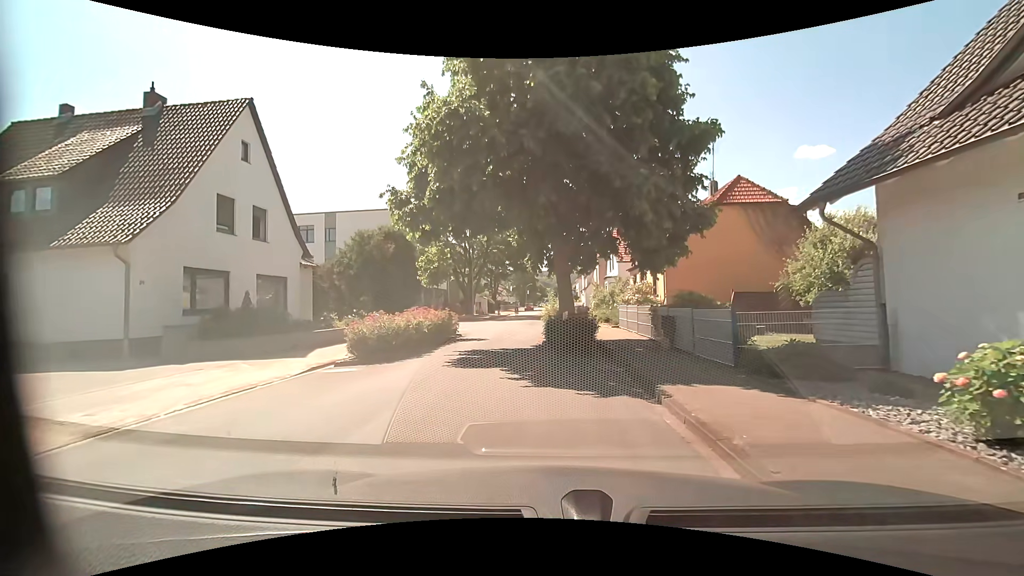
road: residential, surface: asphalt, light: Day
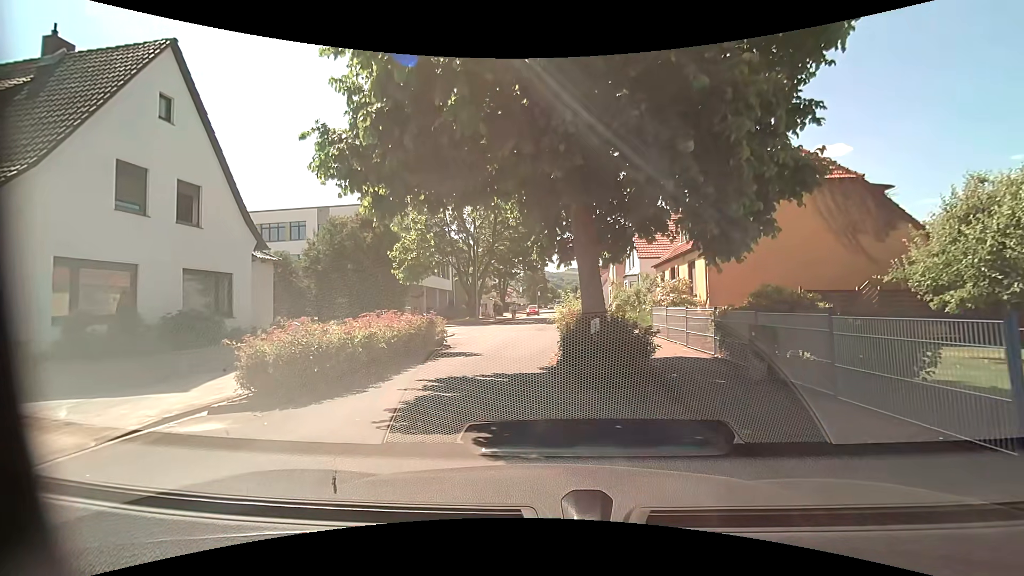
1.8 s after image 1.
(-0.1, +5.0) m; -2°
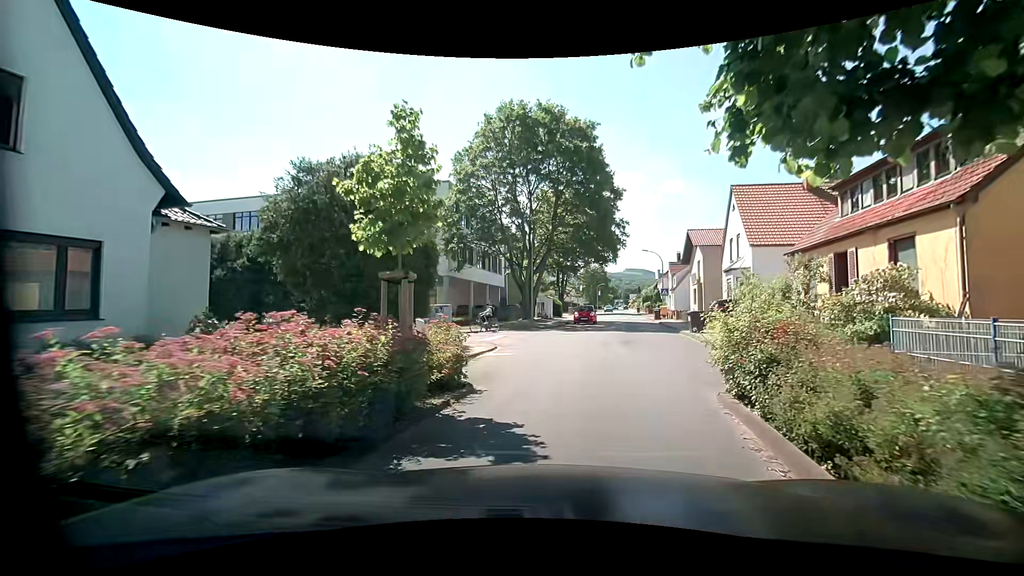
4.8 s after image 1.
(-1.0, +9.2) m; -8°
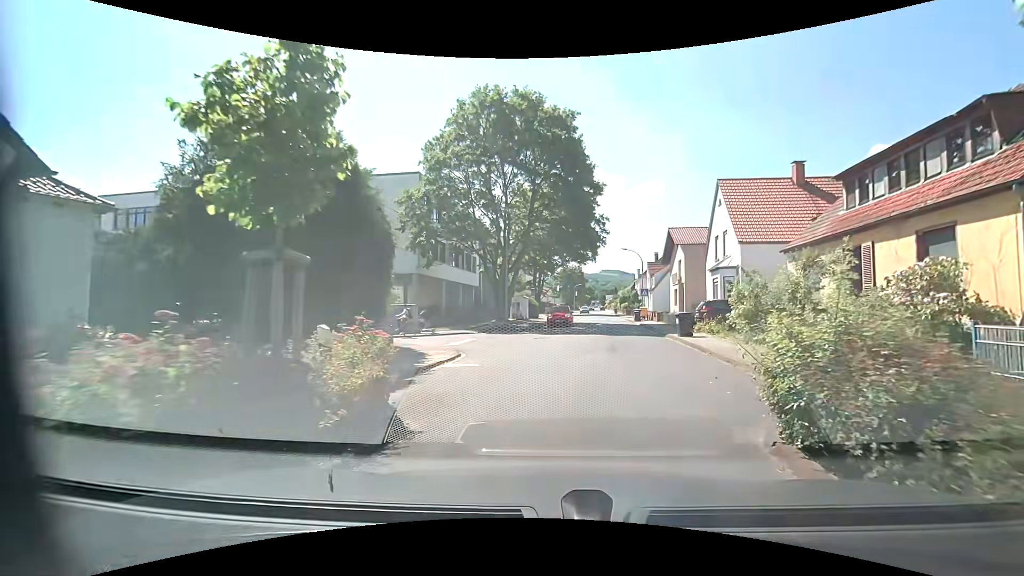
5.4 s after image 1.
(+0.1, +2.7) m; +3°
(+1, +10) (+3, +20) (+5, +30) (+6, +40) (+7, +49) (+8, +59) (+9, +69) (+10, +79) (+11, +89) (+12, +99) m
